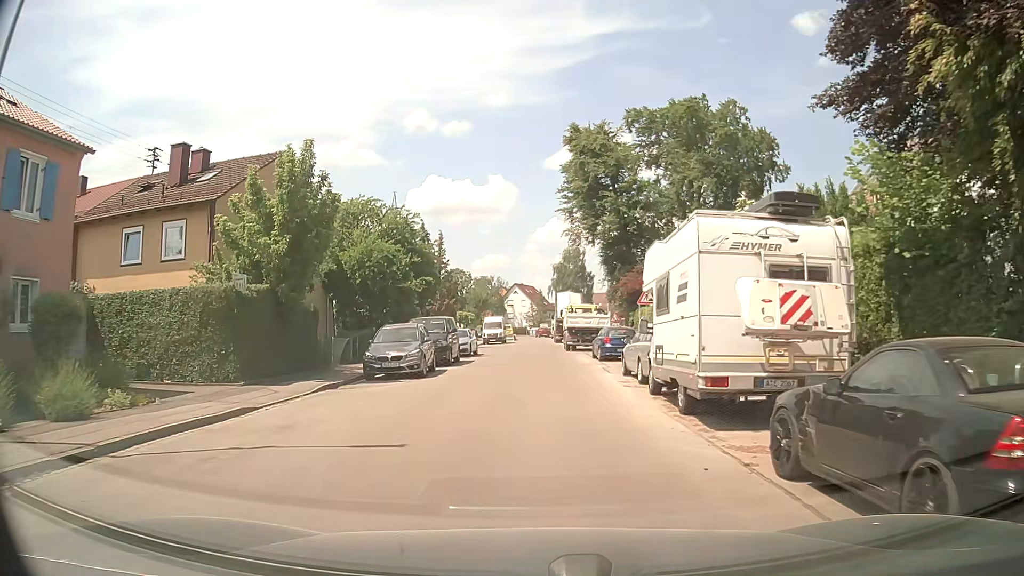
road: residential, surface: asphalt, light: Day
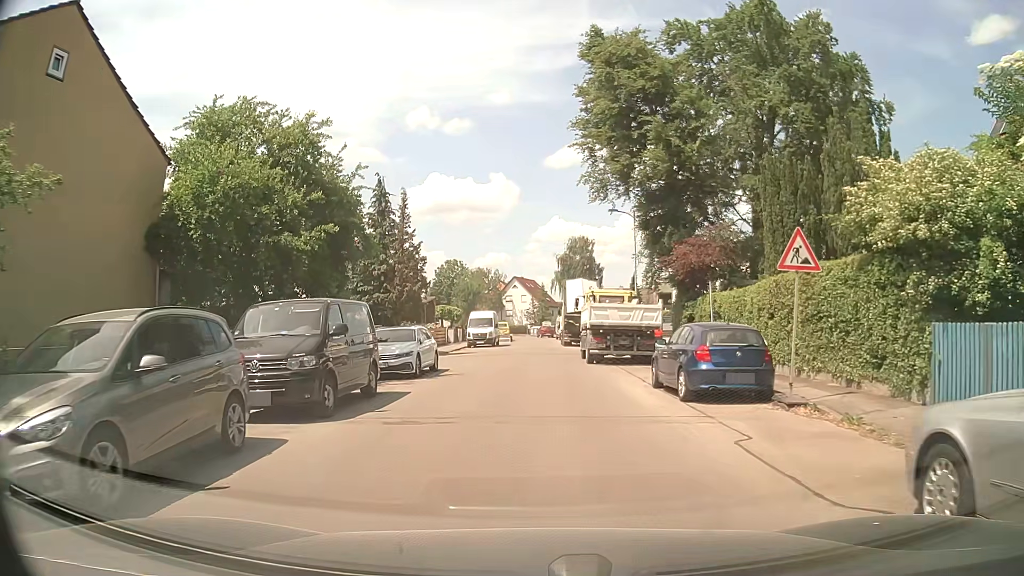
(0.0, +15.4) m; 0°
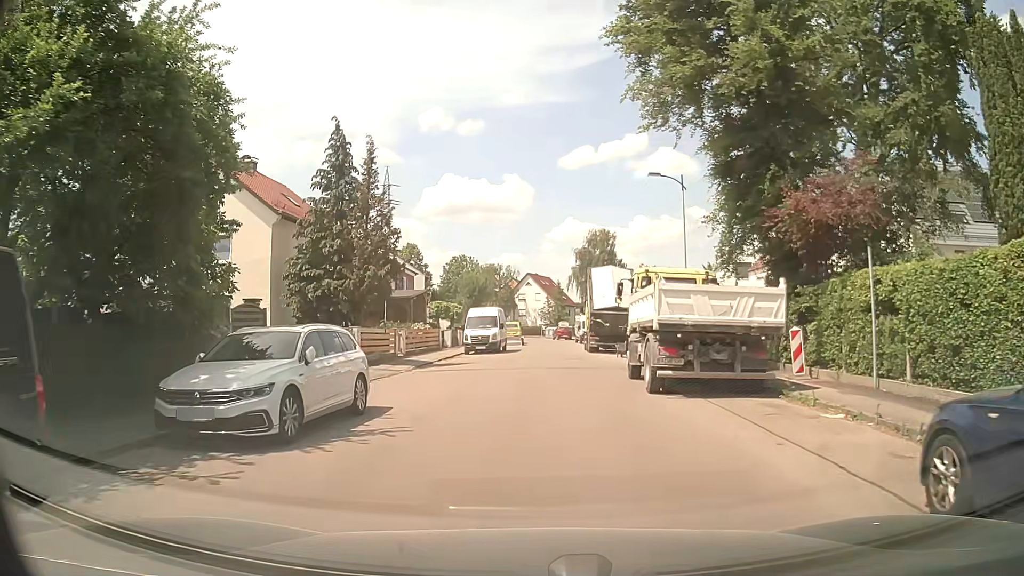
(-0.1, +10.6) m; -1°
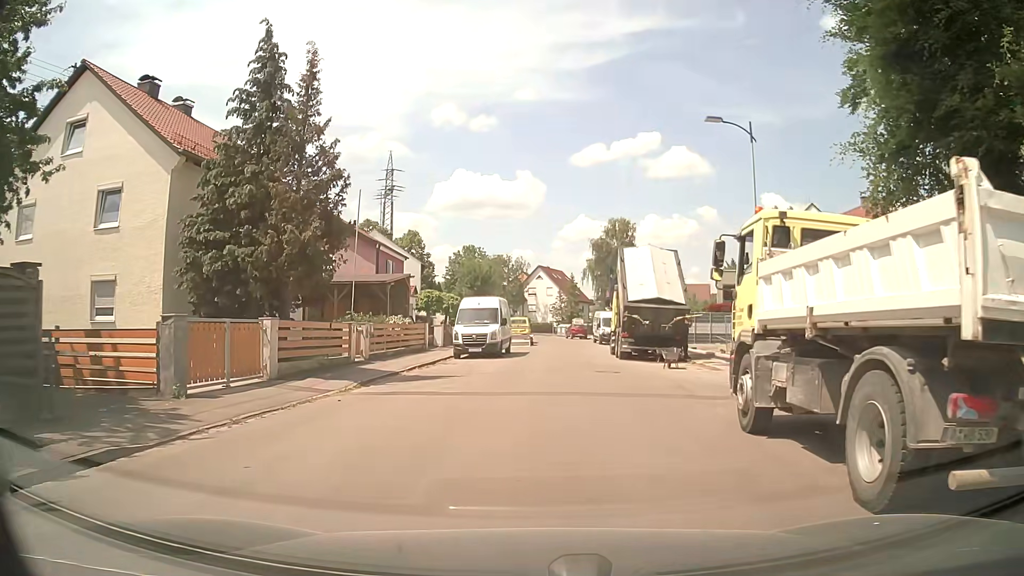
(-0.1, +9.0) m; -1°
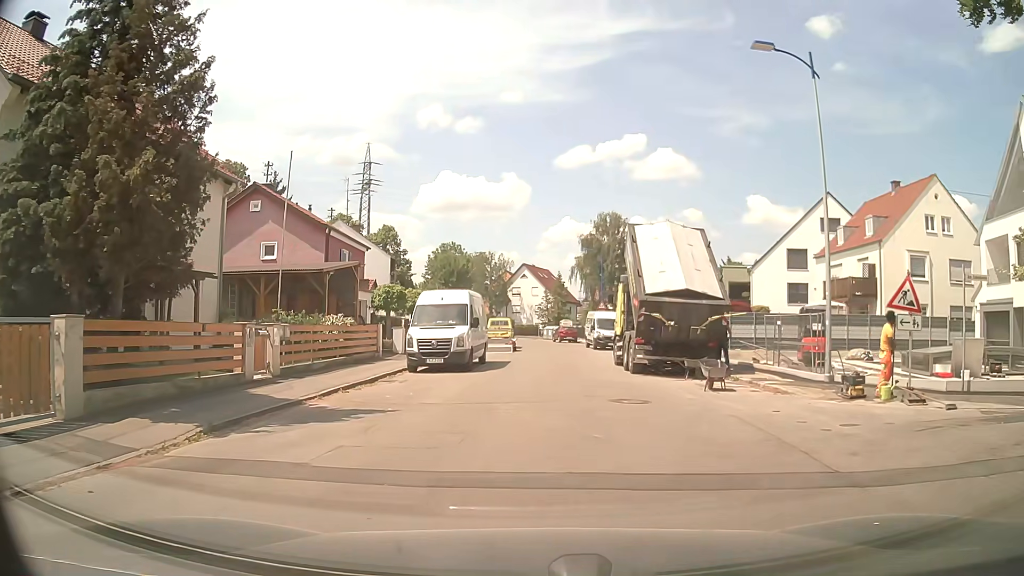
(0.0, +7.0) m; 0°
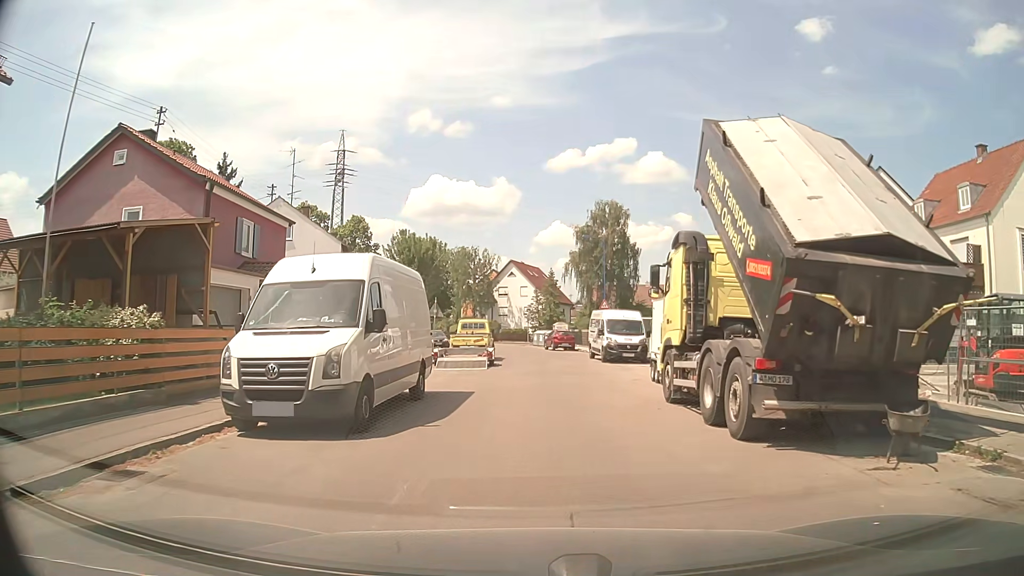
(+0.4, +11.9) m; +2°
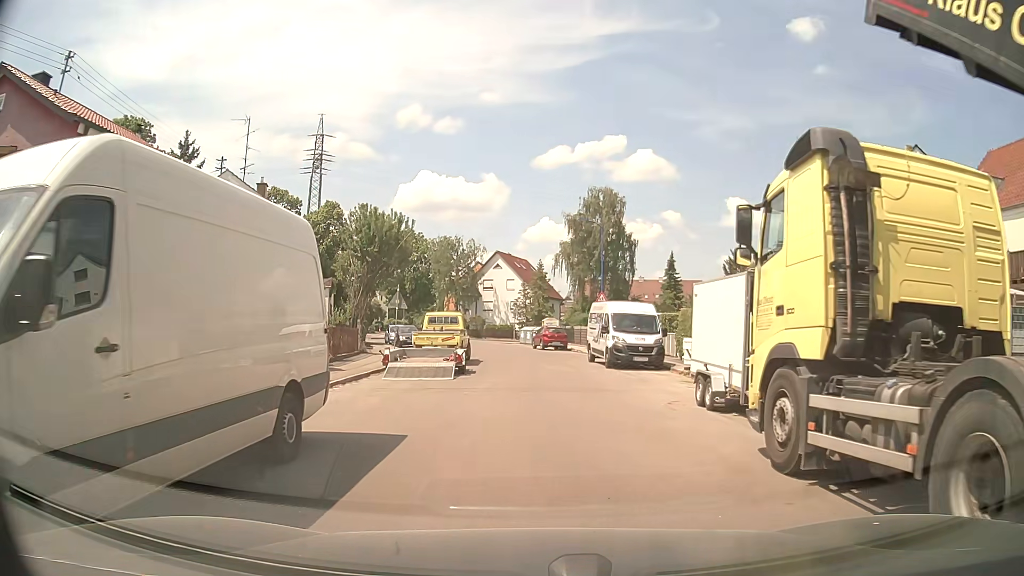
(0.0, +6.8) m; +2°
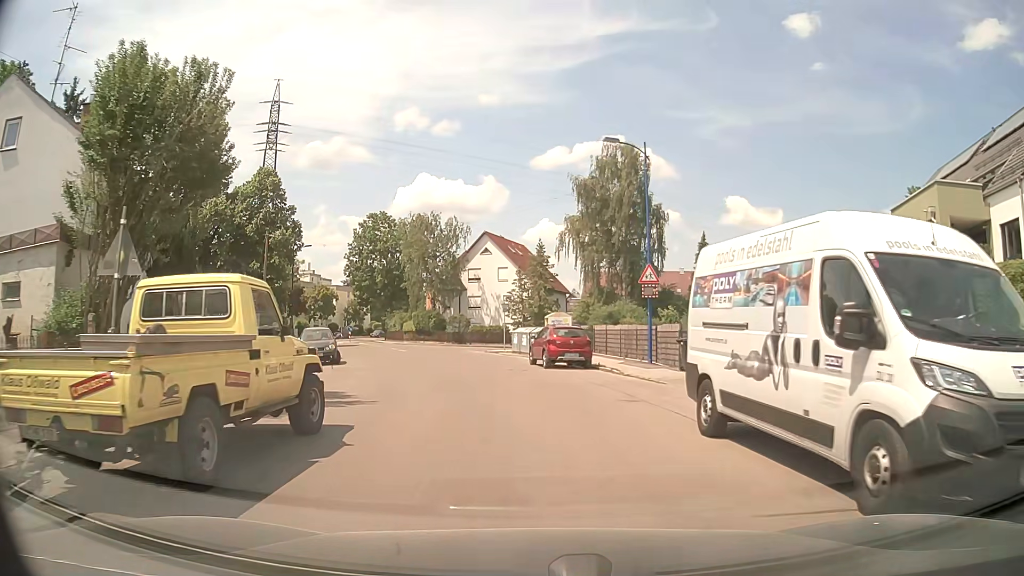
(-0.3, +19.7) m; -1°
(0, +10) (-1, +20) (-2, +30) (-4, +40) (-8, +49) (-12, +58) (-15, +68) (-19, +77) (-23, +86) (-25, +96) m
